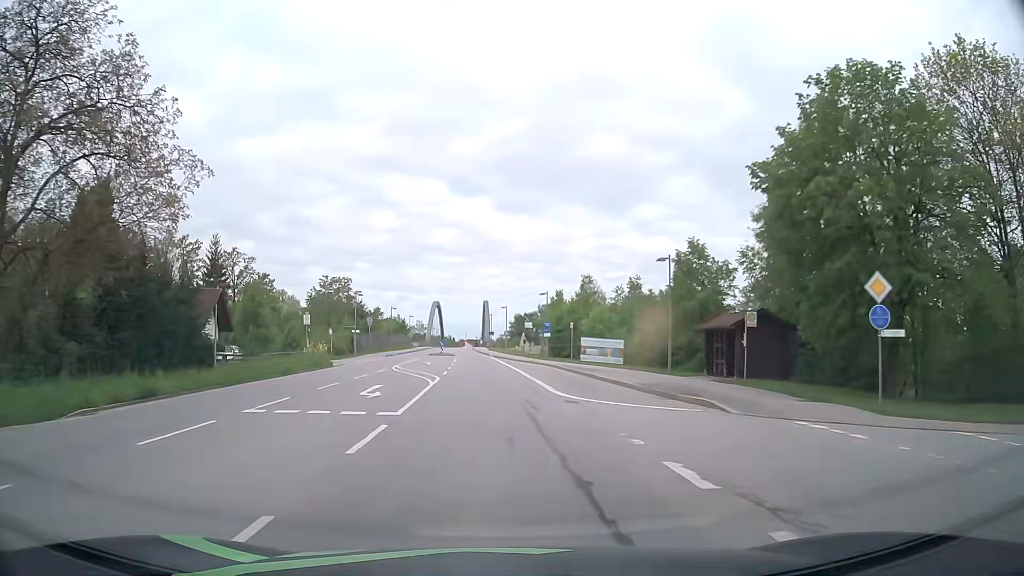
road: primary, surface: asphalt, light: Day
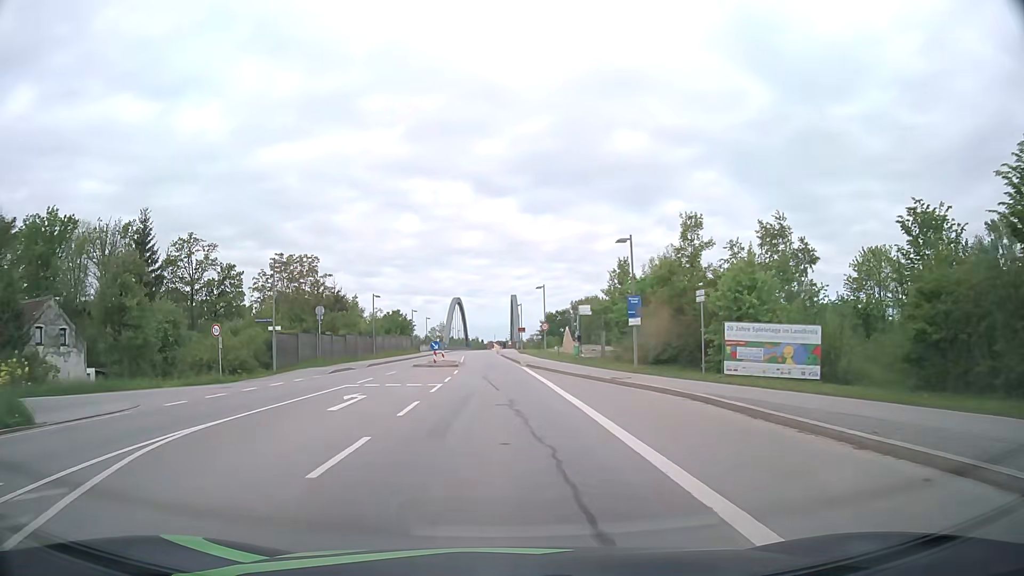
(-0.7, +29.0) m; -2°
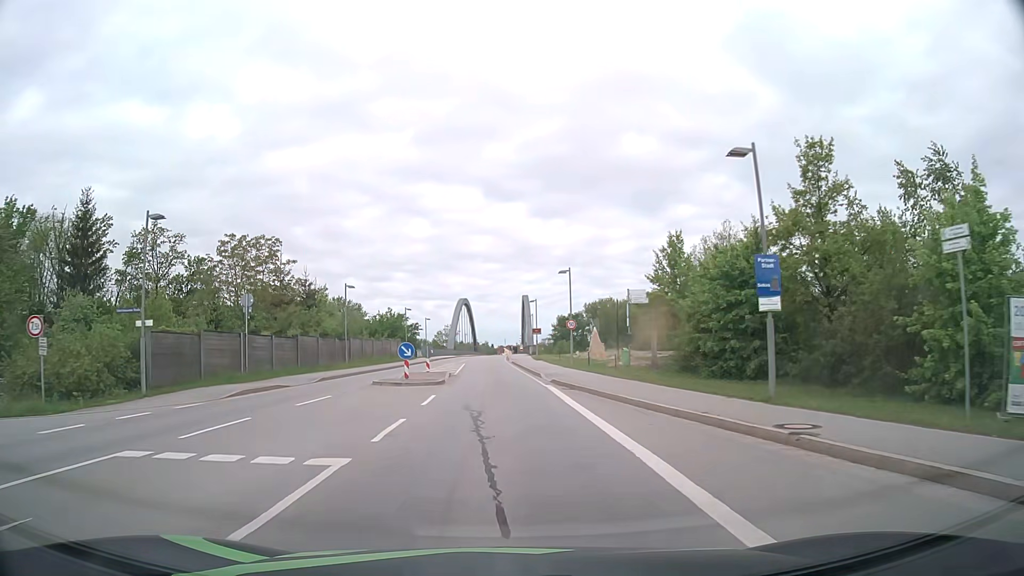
(-0.2, +14.3) m; -1°
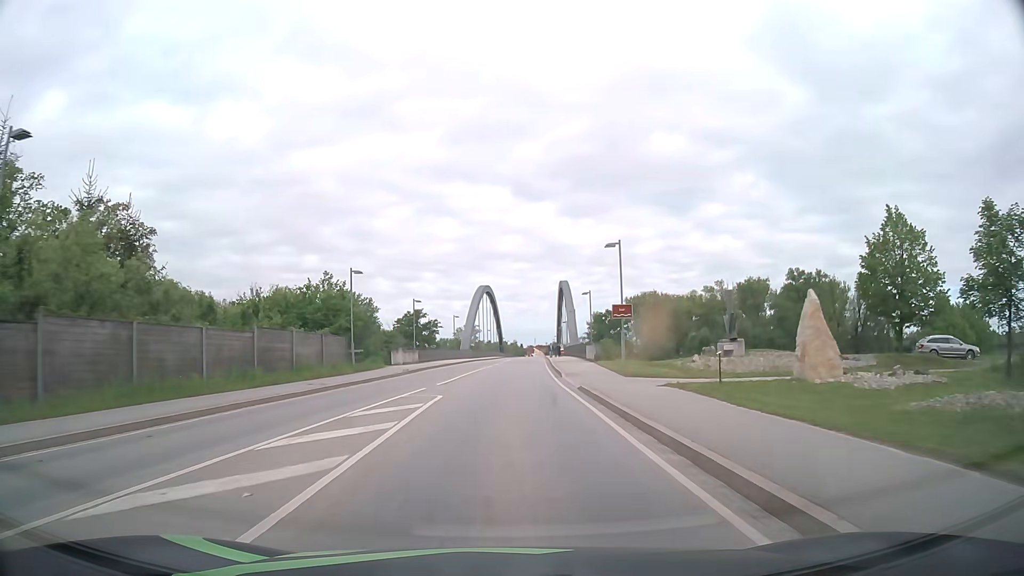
(-0.8, +36.7) m; -2°
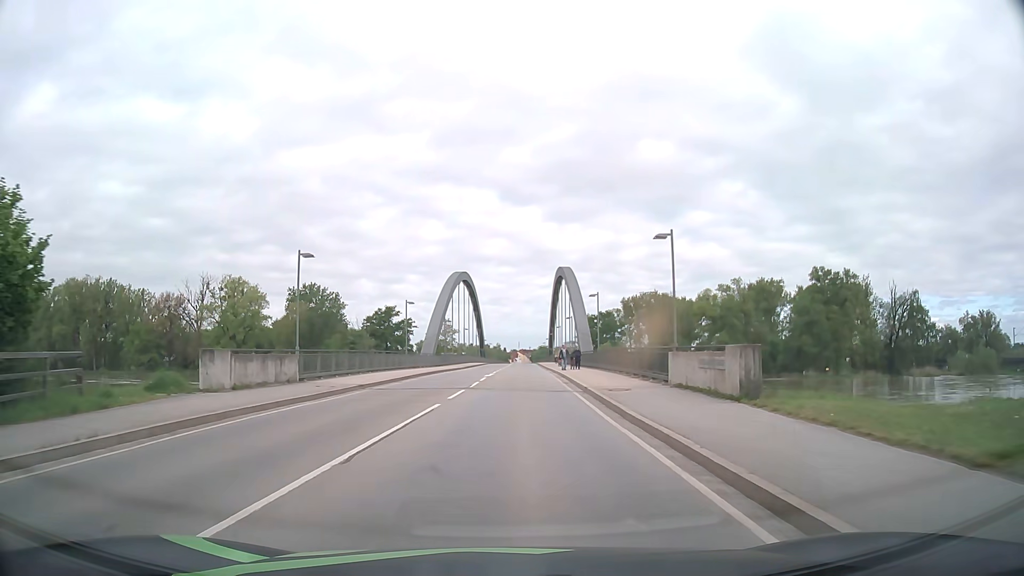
(+0.1, +30.0) m; +1°
